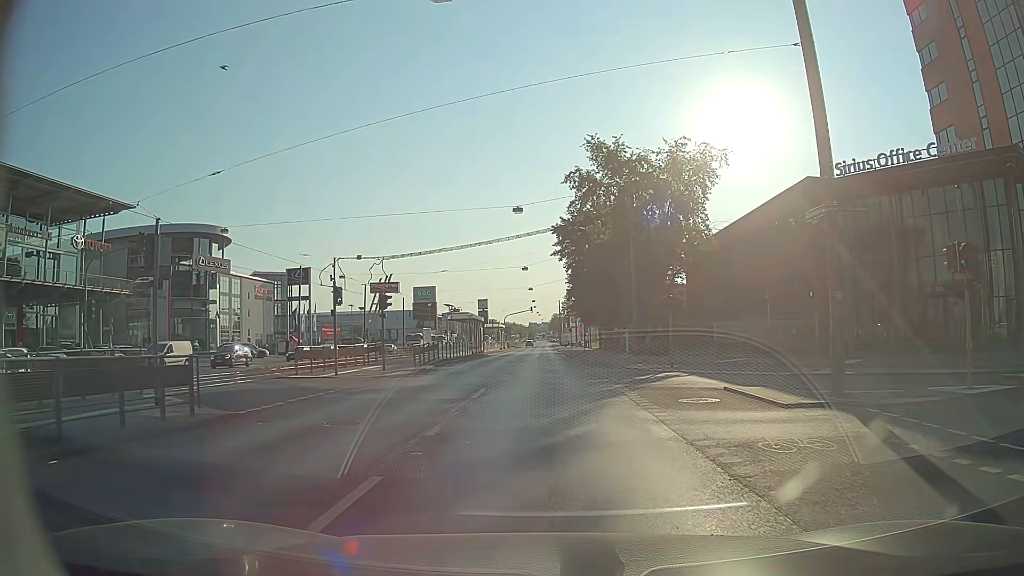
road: primary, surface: asphalt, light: Day
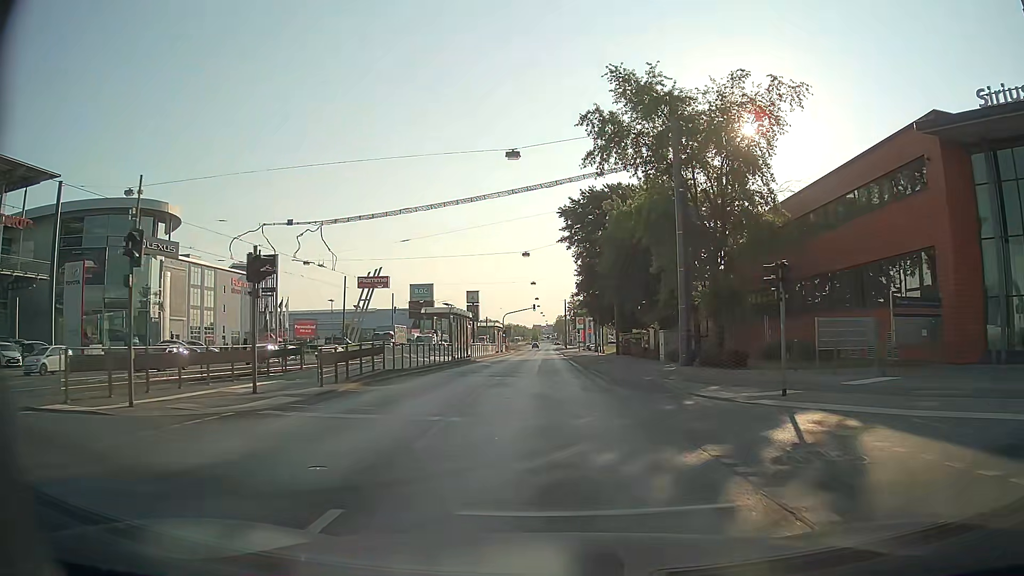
(0.0, +13.9) m; -1°
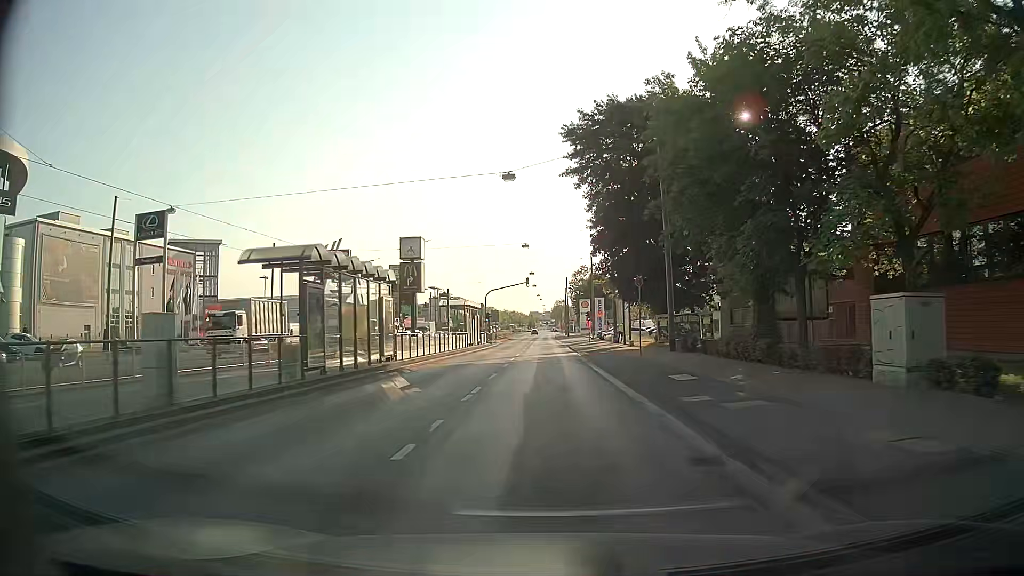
(+0.1, +25.6) m; 0°
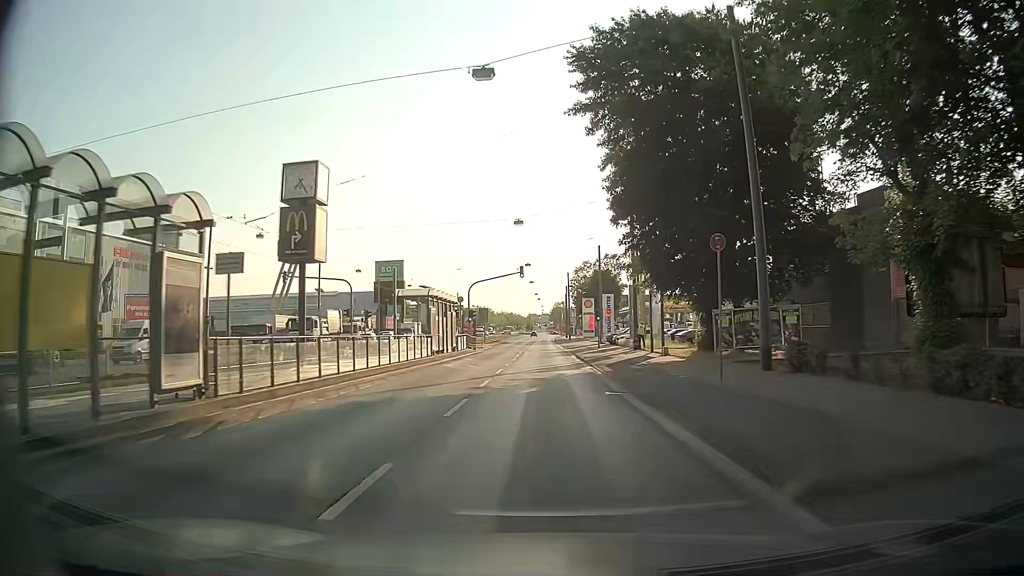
(0.0, +14.4) m; 0°
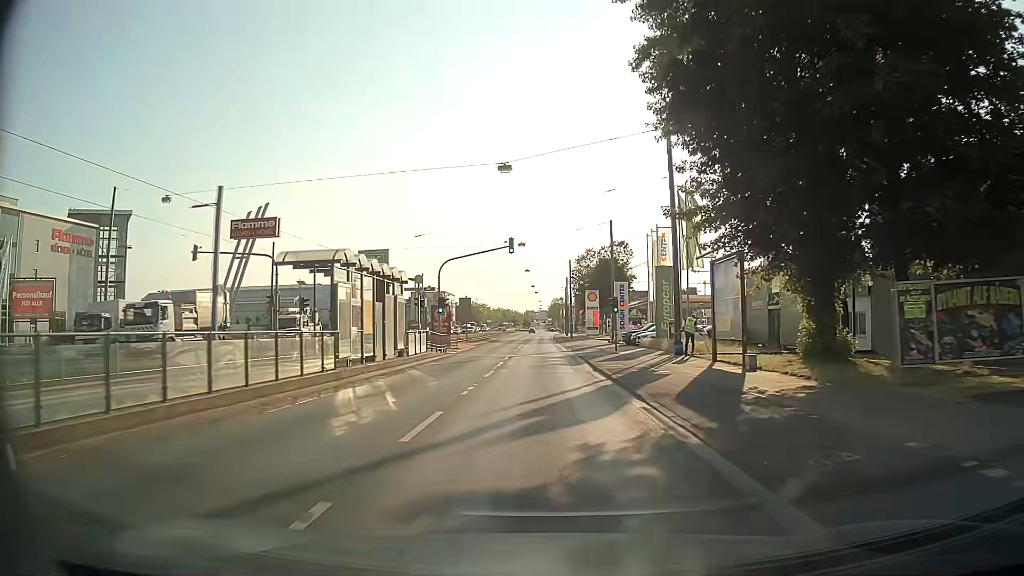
(0.0, +14.9) m; 0°
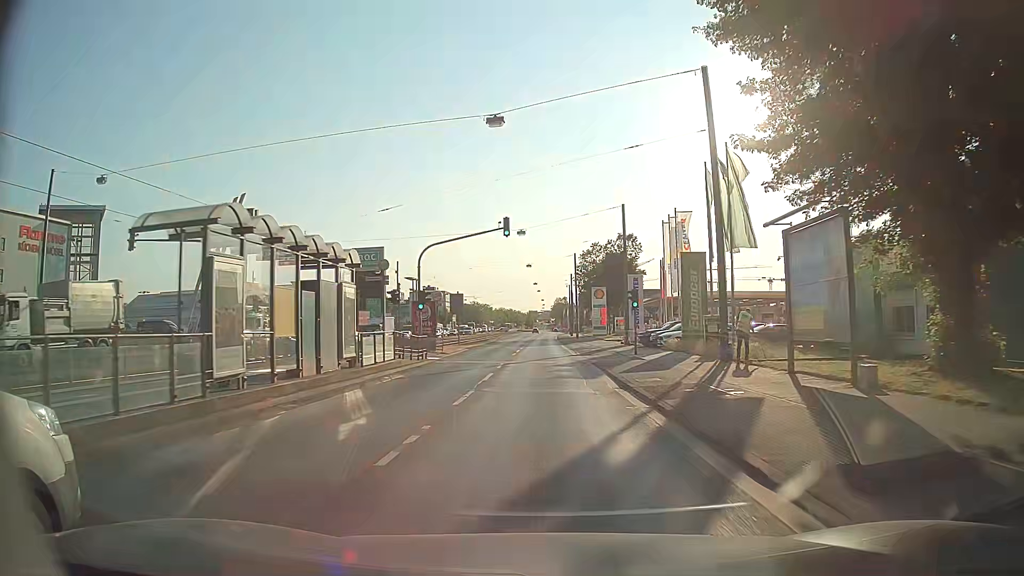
(0.0, +7.5) m; 0°
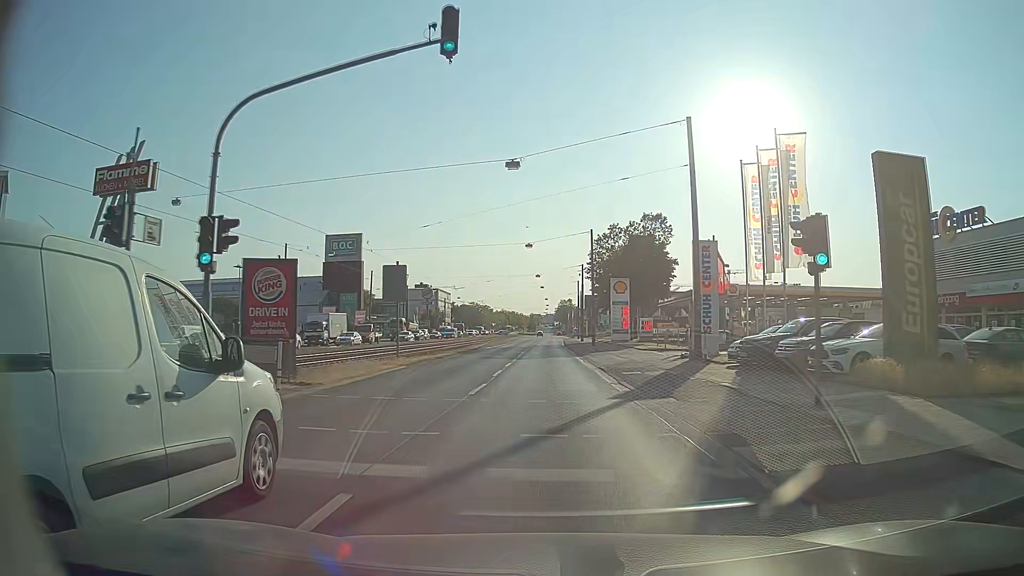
(-0.1, +22.2) m; 0°
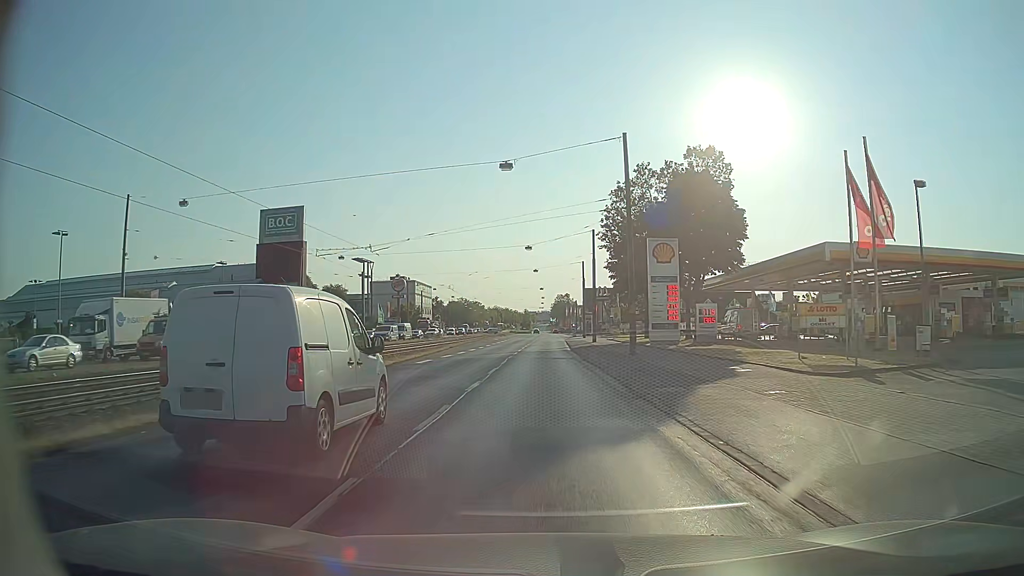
(+0.2, +29.9) m; 0°
(0, +10) (0, +20) (0, +30) (0, +40) (0, +50) (0, +60) (0, +70) (0, +80) (0, +90) (0, +100) m
